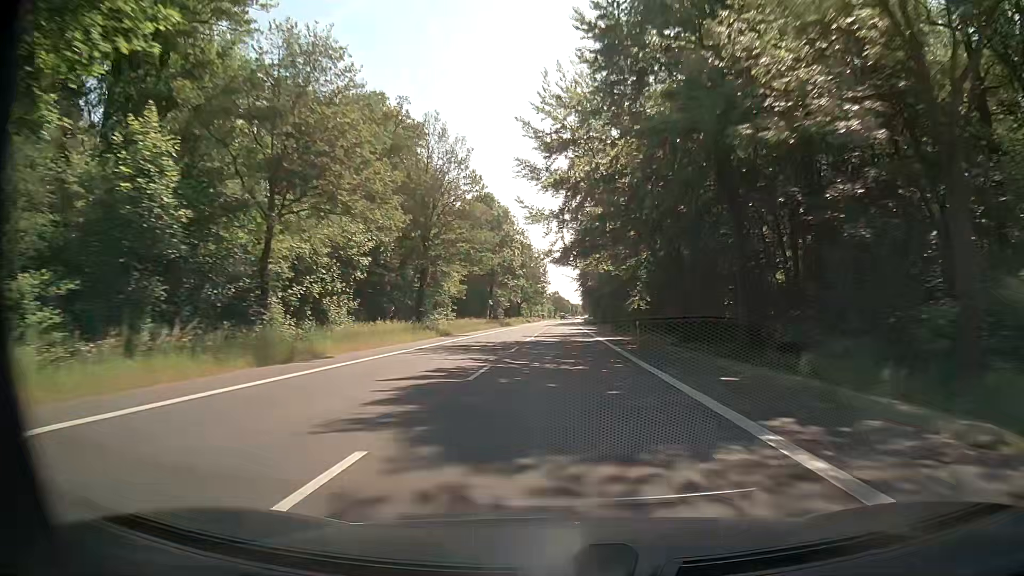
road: secondary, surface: asphalt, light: Day
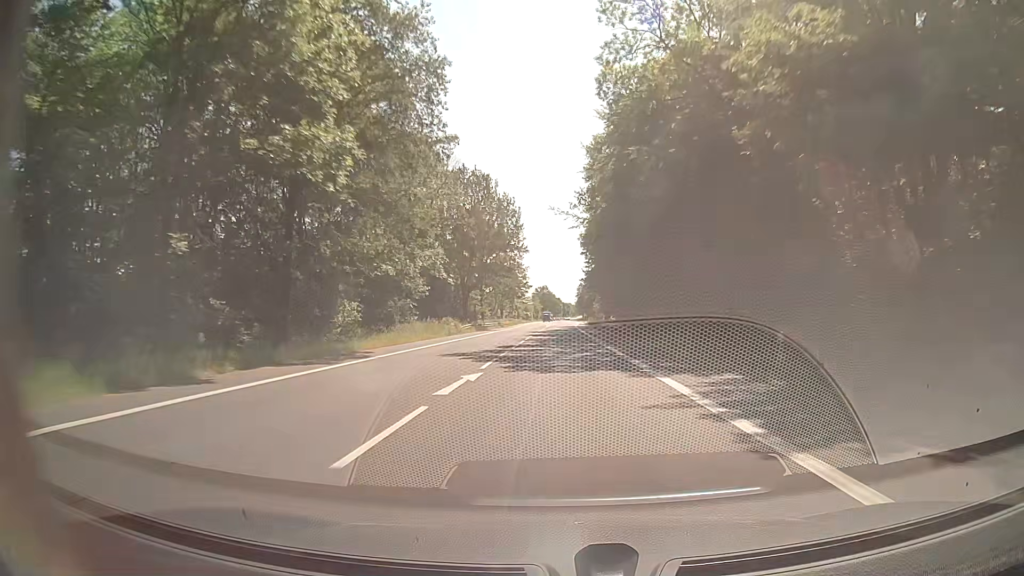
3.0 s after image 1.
(+0.6, +79.0) m; +1°
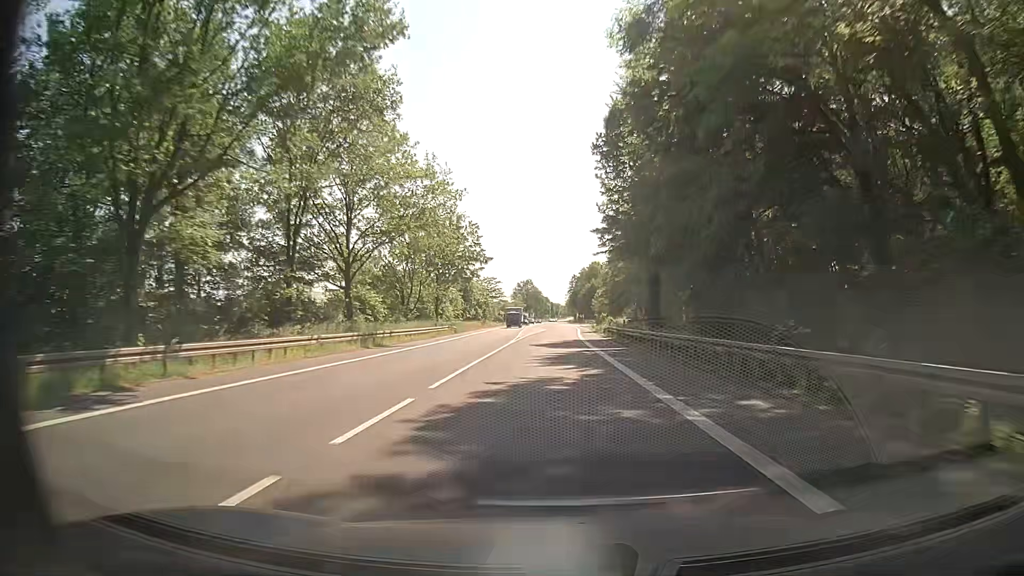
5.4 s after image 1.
(+0.5, +63.2) m; +1°
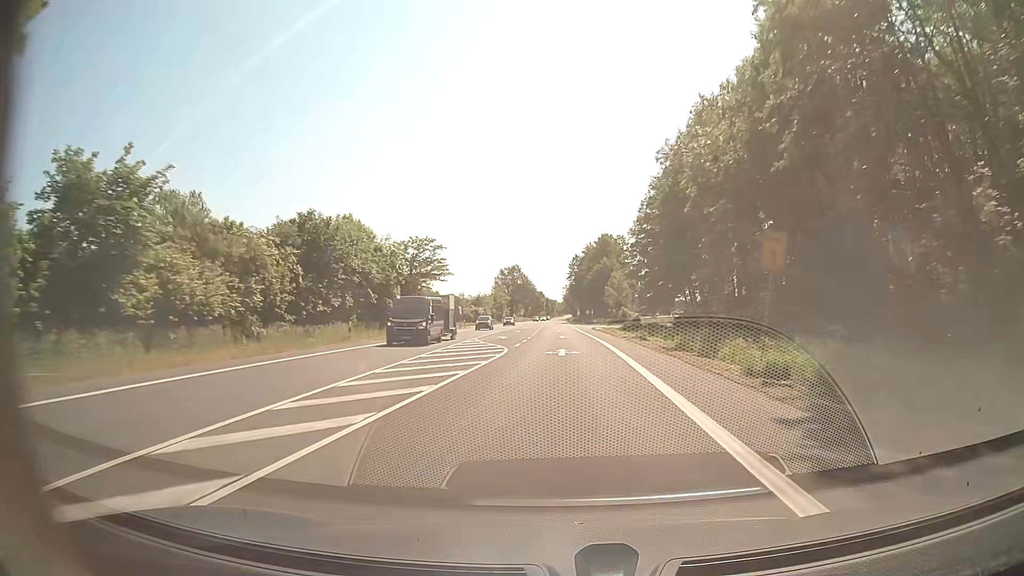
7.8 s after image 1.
(+0.2, +63.2) m; 0°
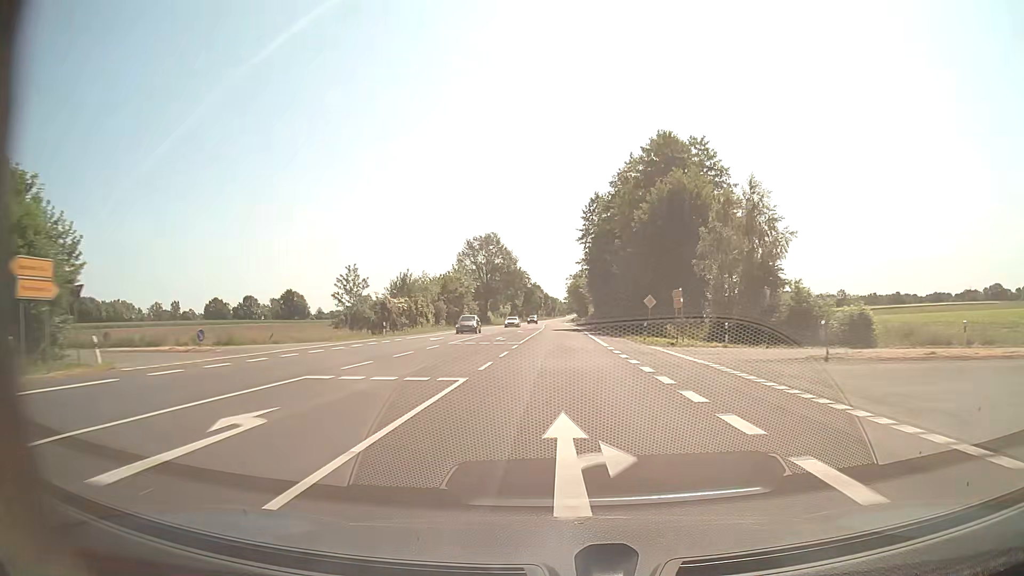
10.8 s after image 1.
(+0.1, +79.0) m; 0°
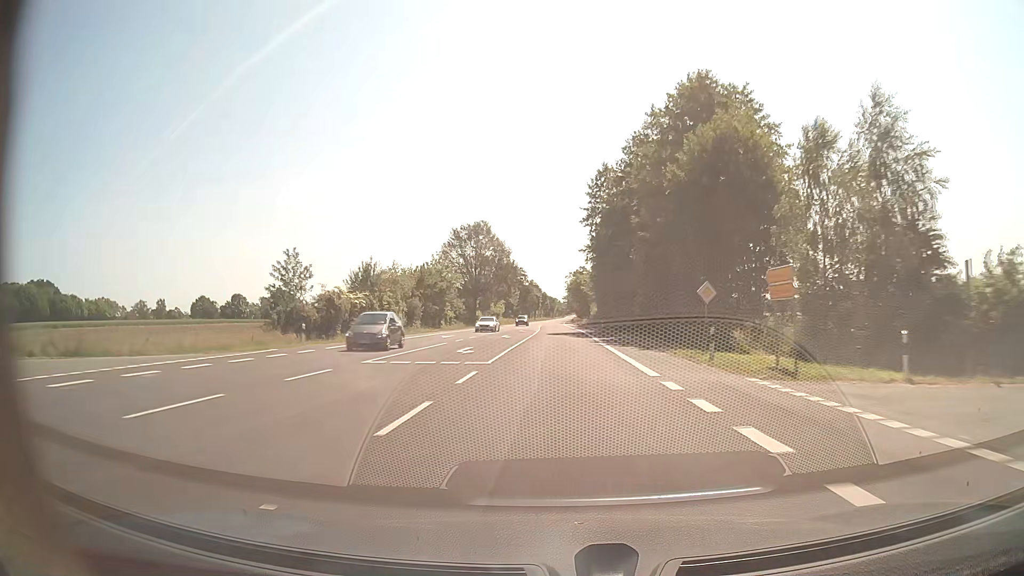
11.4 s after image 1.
(0.0, +15.8) m; 0°
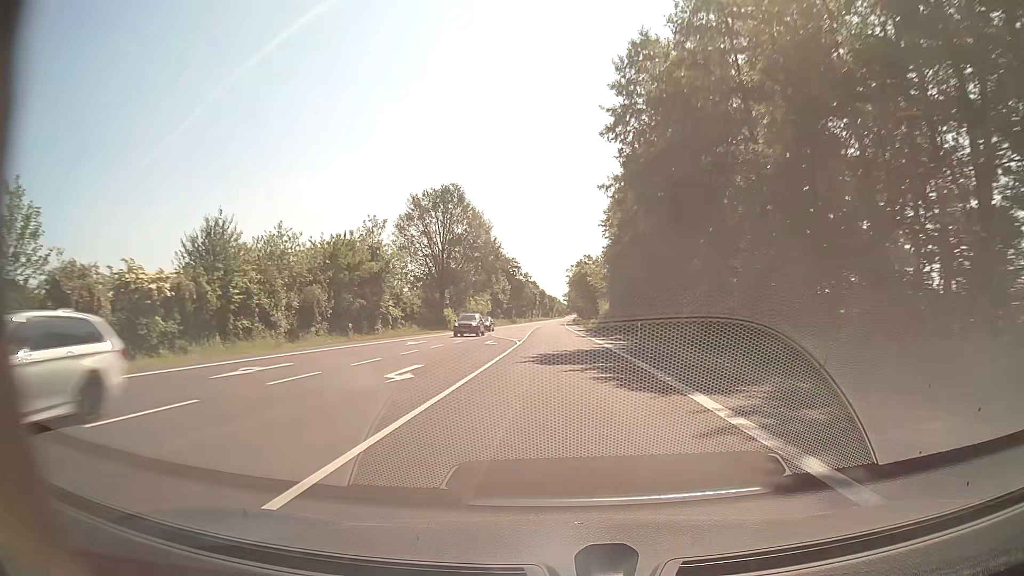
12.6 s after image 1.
(0.0, +31.6) m; 0°
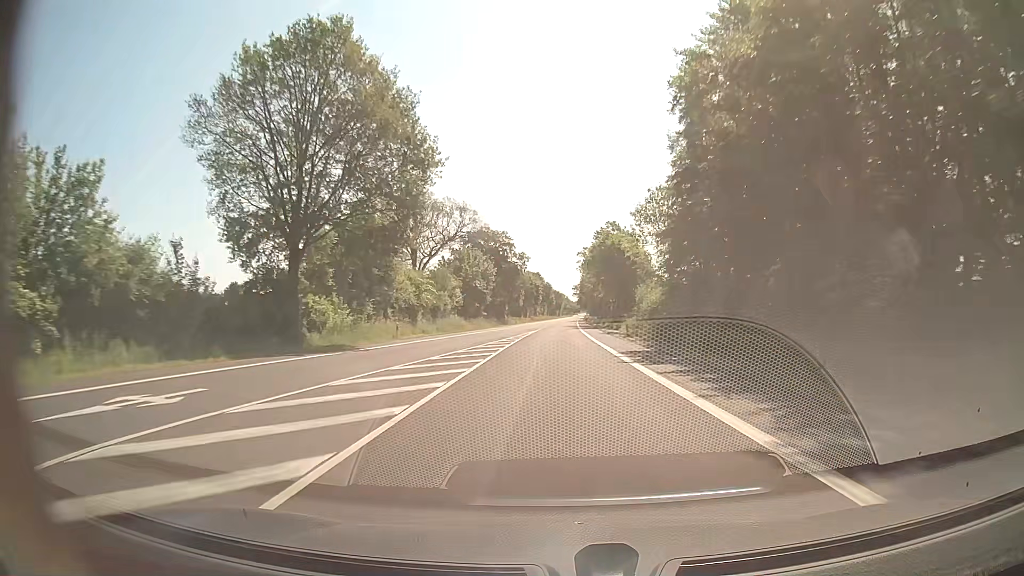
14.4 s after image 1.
(-0.4, +47.3) m; -1°
(0, +10) (0, +20) (0, +30) (0, +40) (0, +50) (0, +60) (0, +70) (0, +80) (0, +90) (+1, +100) m
